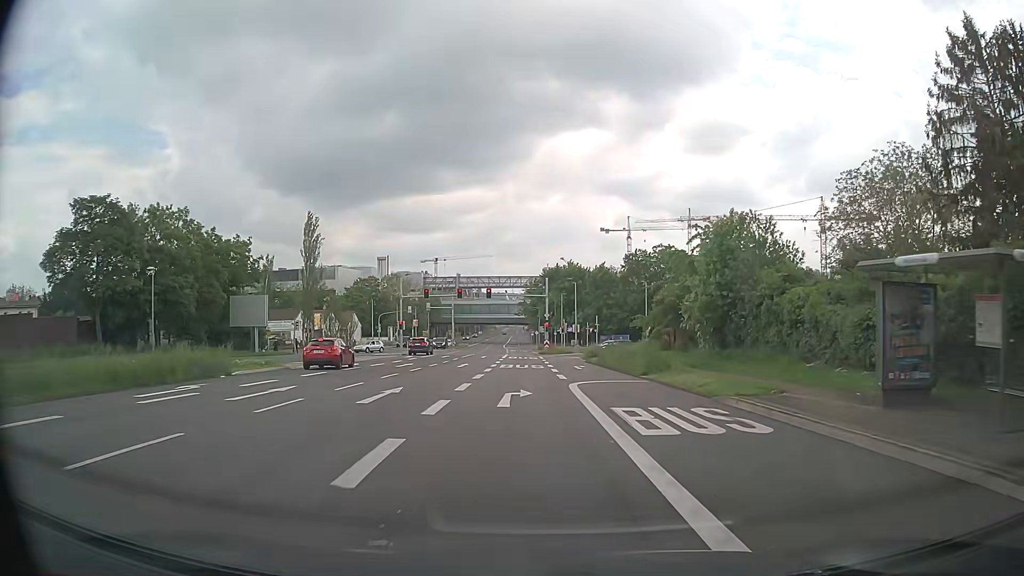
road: secondary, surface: asphalt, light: Day
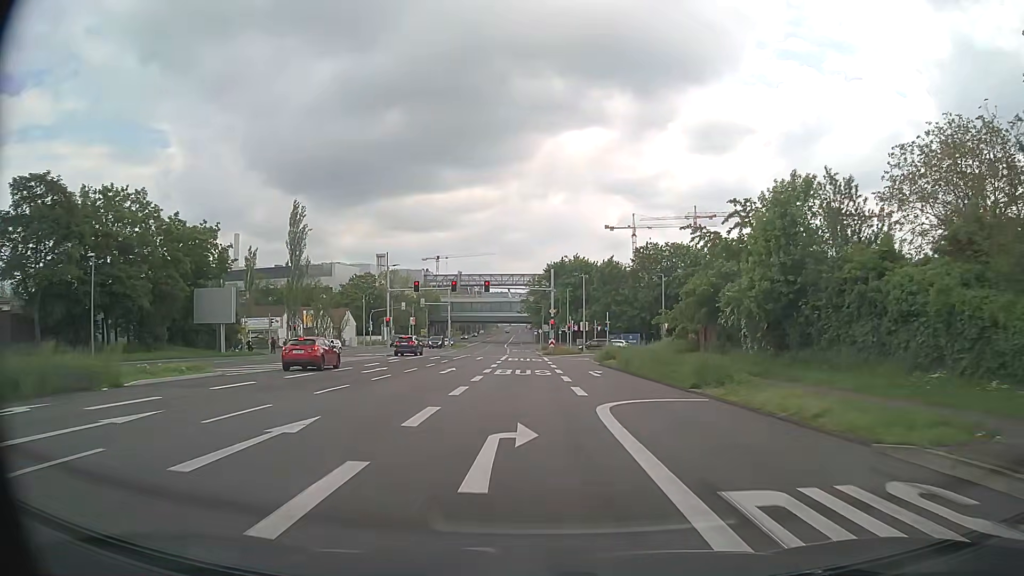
(0.0, +7.8) m; 0°
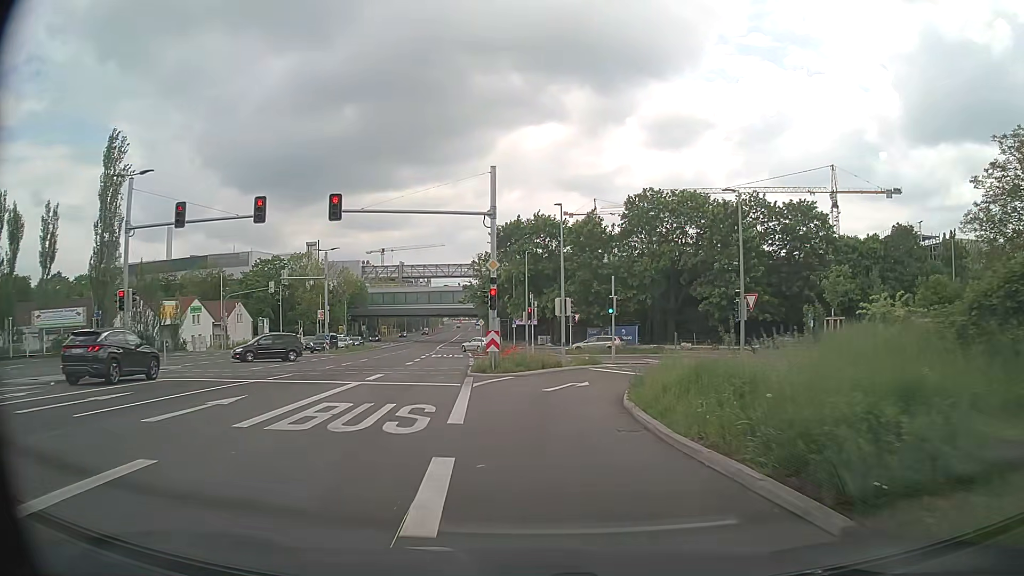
(+1.6, +36.5) m; +4°
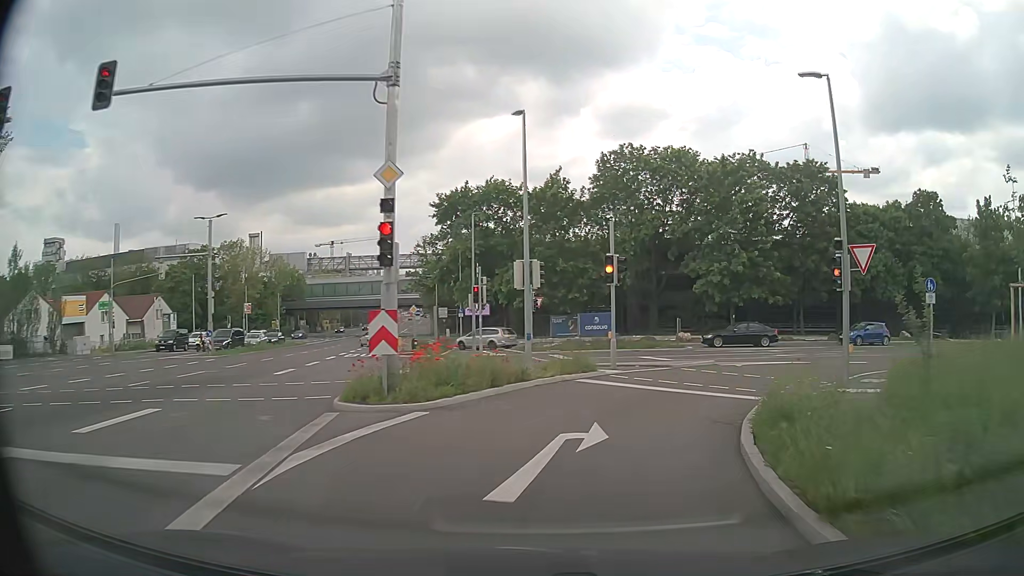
(+0.2, +13.5) m; +4°
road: secondary_link
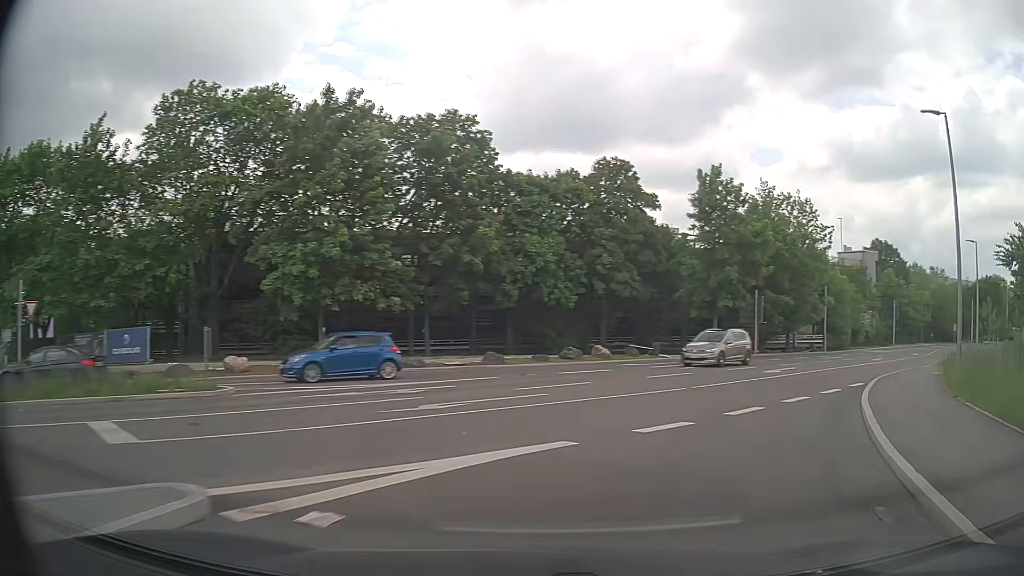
(+4.7, +18.0) m; +34°
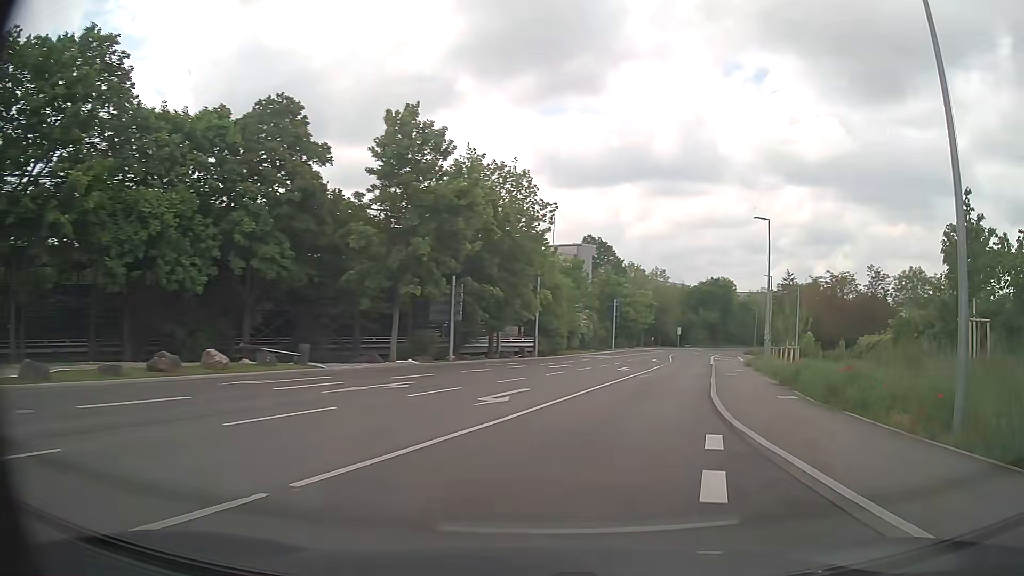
(+3.0, +12.3) m; +26°
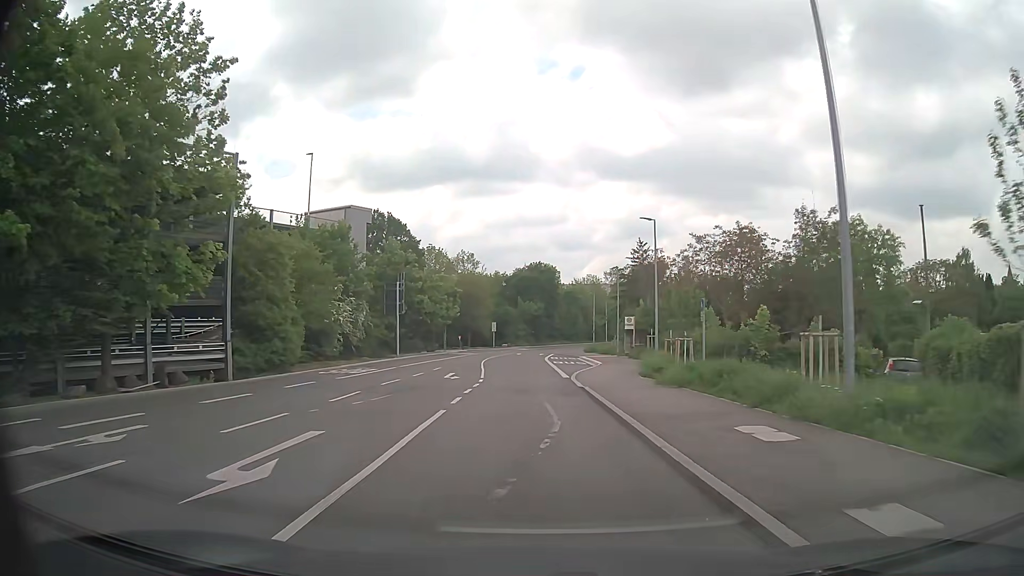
(+5.8, +27.6) m; +16°
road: secondary
